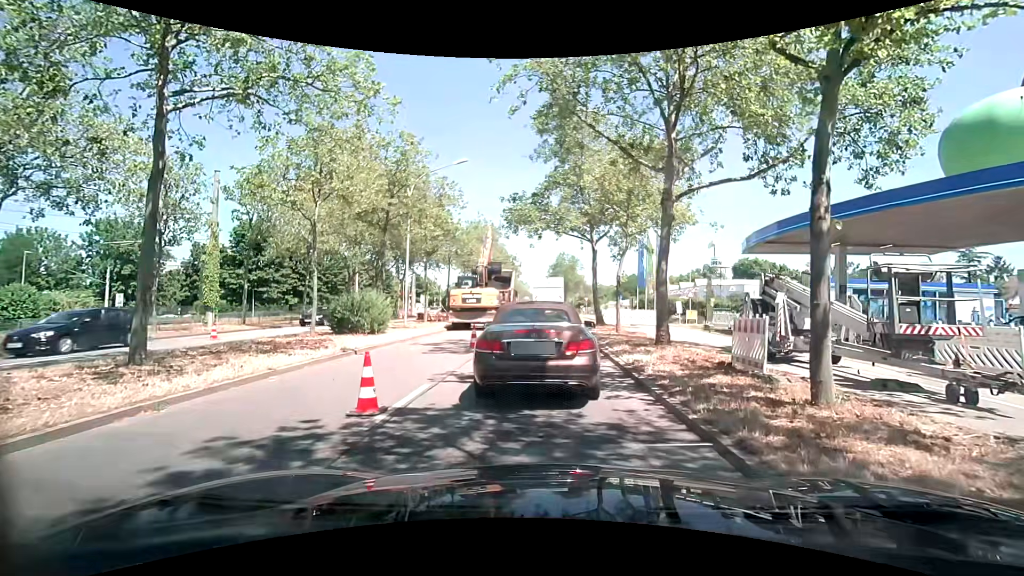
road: primary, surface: asphalt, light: Day
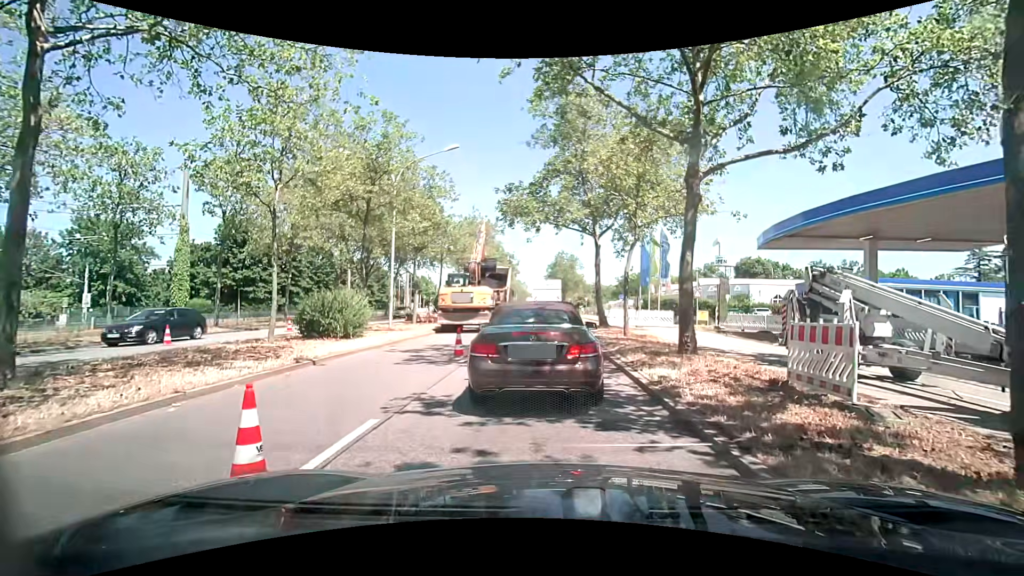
(-0.1, +2.5) m; -2°
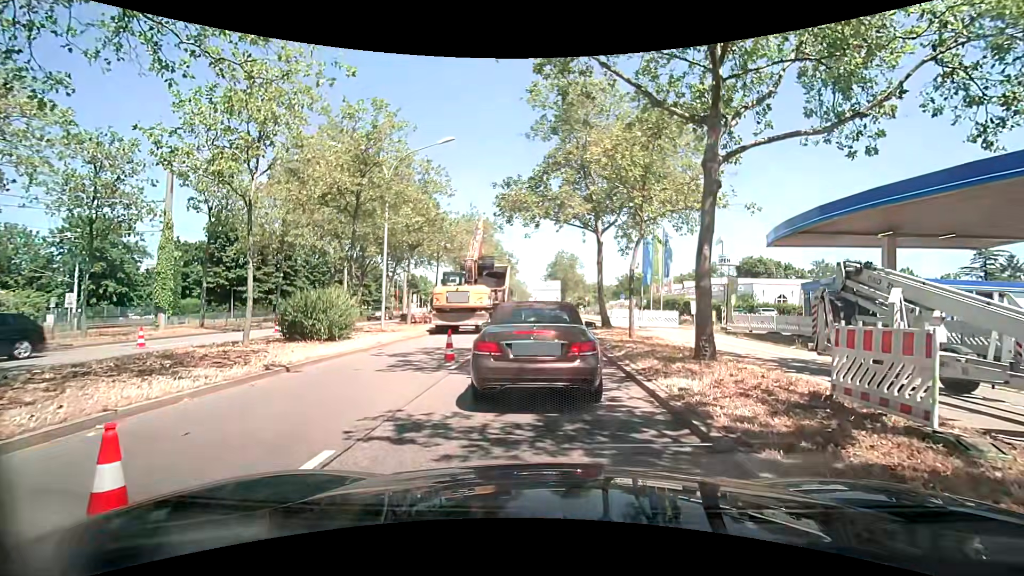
(0.0, +1.2) m; +2°
